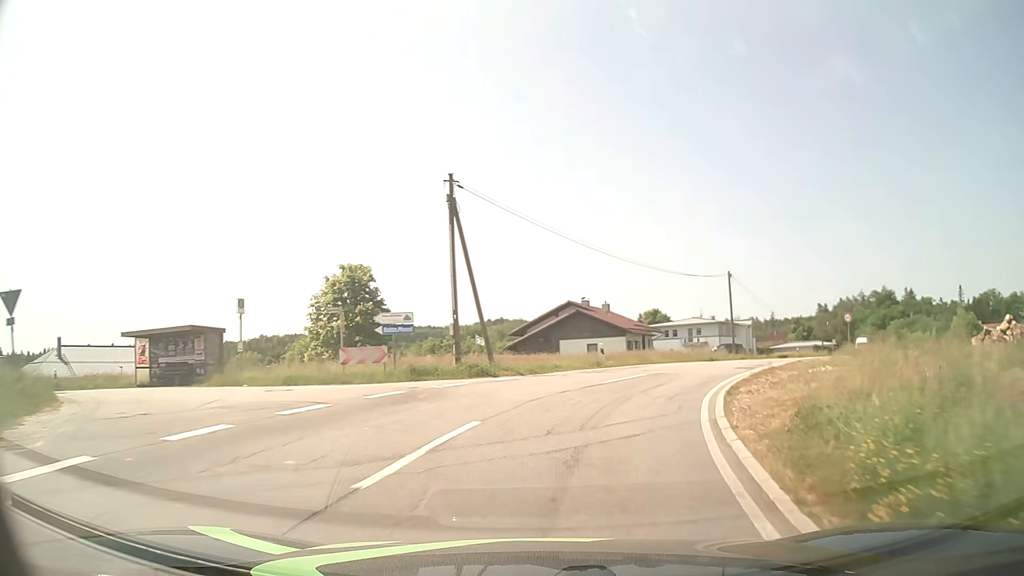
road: tertiary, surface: asphalt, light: Day
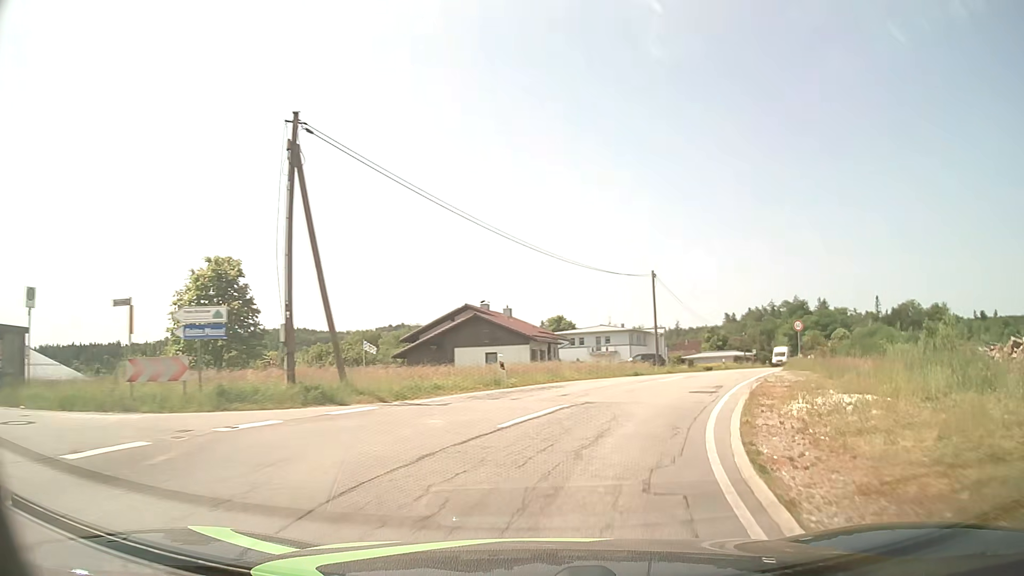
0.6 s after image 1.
(+0.5, +7.0) m; +8°
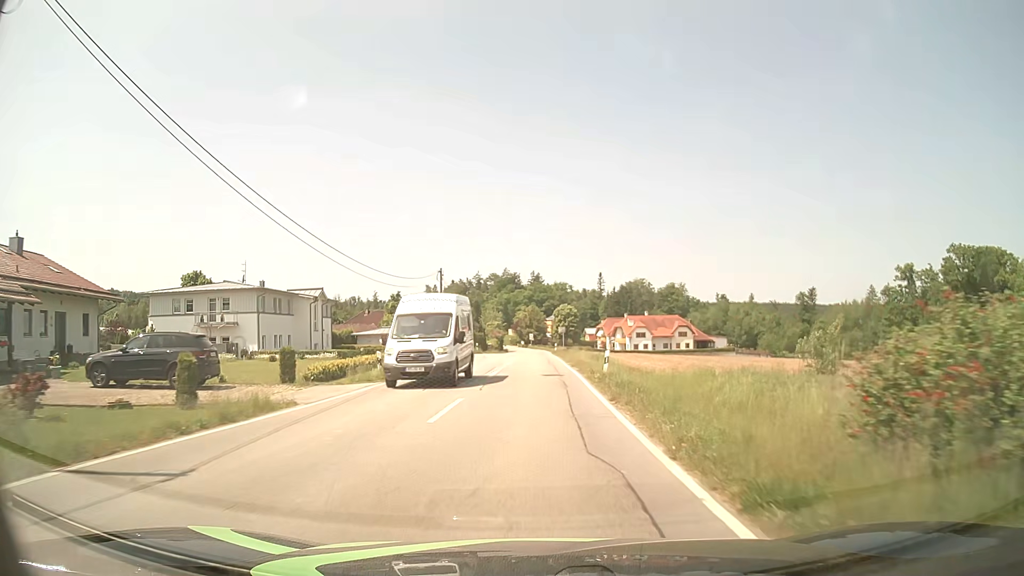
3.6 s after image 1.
(+11.2, +34.7) m; +26°
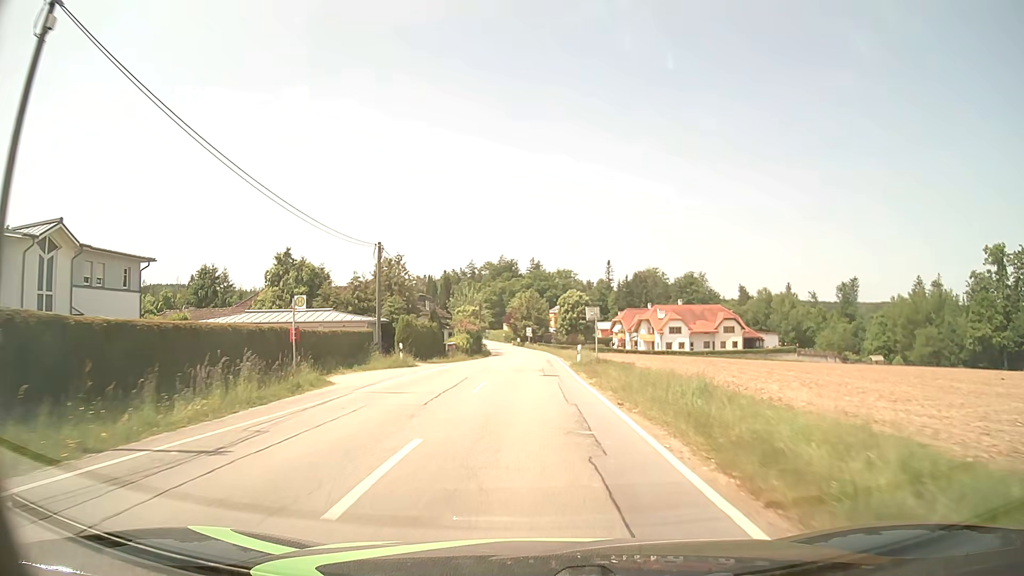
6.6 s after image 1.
(+0.1, +42.7) m; 0°
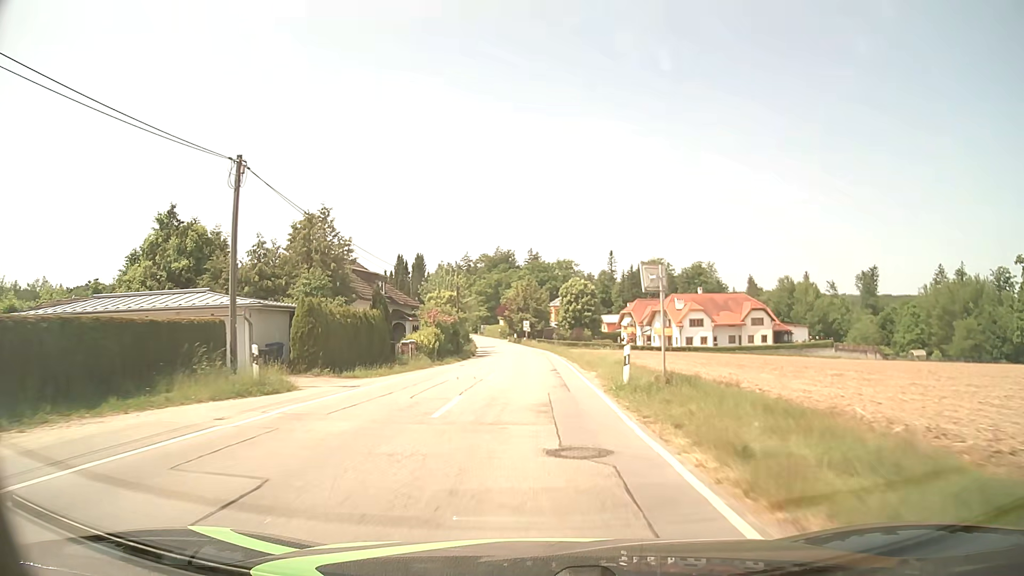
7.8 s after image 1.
(0.0, +17.9) m; 0°
(0, +10) (0, +20) (0, +30) (0, +40) (0, +50) (-1, +60) (-2, +70) (-2, +80) (-3, +90) (-4, +100) m
